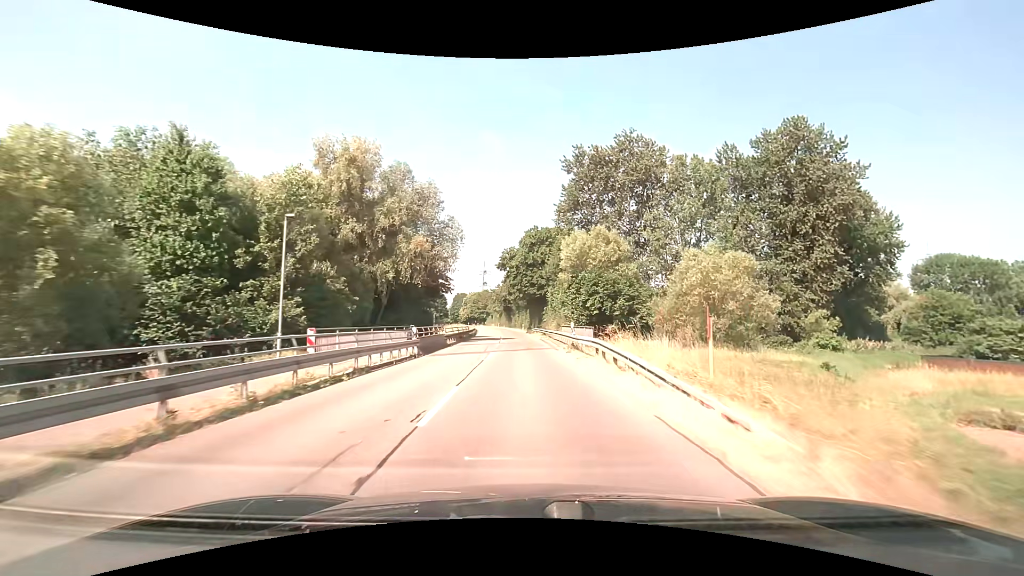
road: secondary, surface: asphalt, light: Day
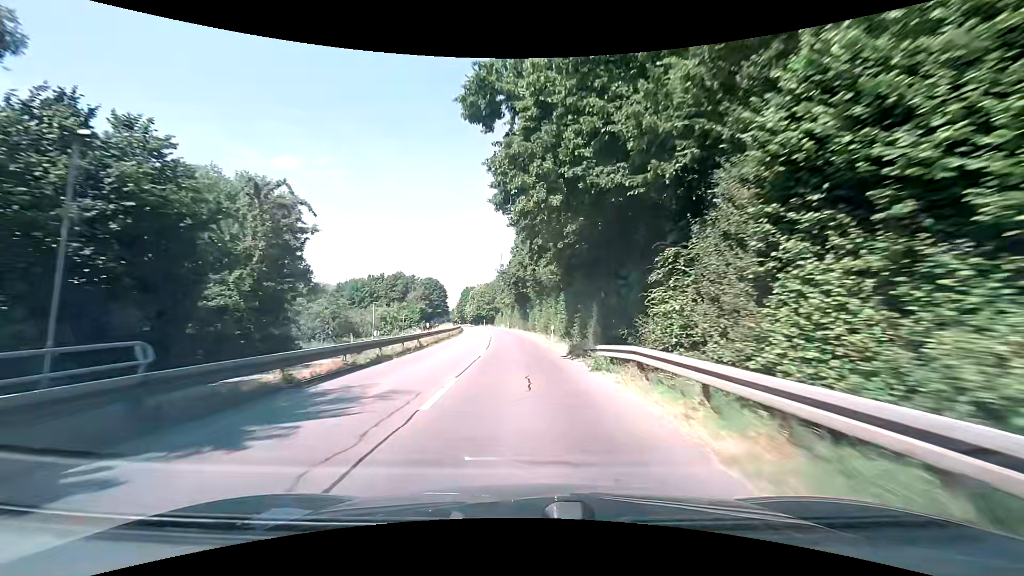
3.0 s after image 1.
(-1.0, +47.8) m; -2°
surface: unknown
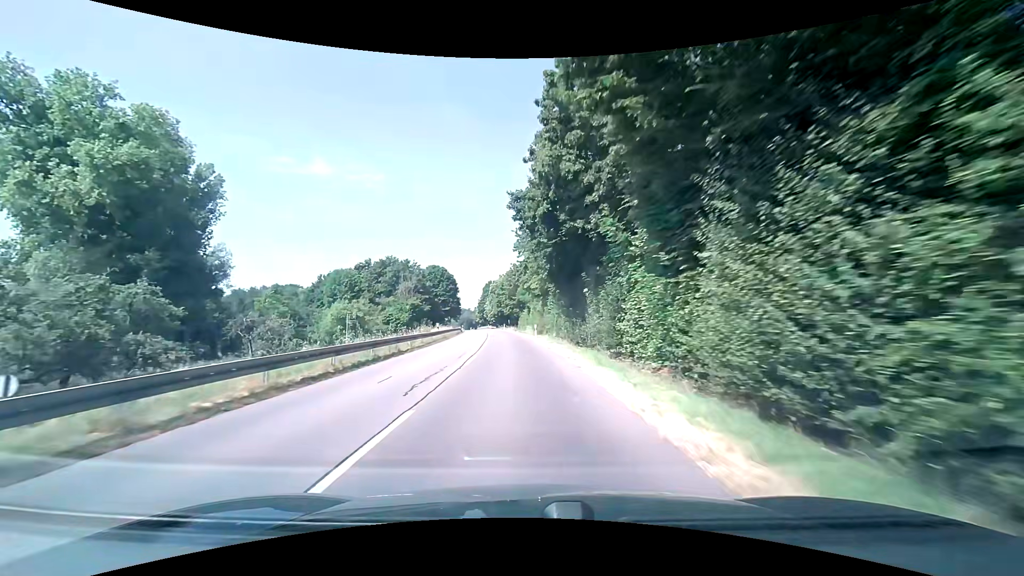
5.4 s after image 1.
(-1.2, +40.4) m; -4°
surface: asphalt
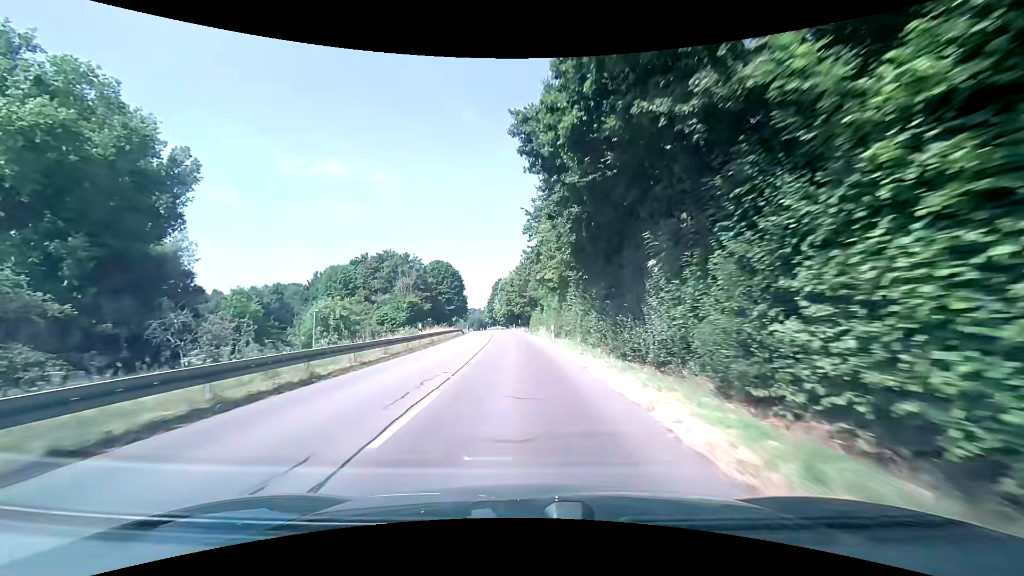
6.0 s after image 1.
(-0.1, +10.3) m; -1°
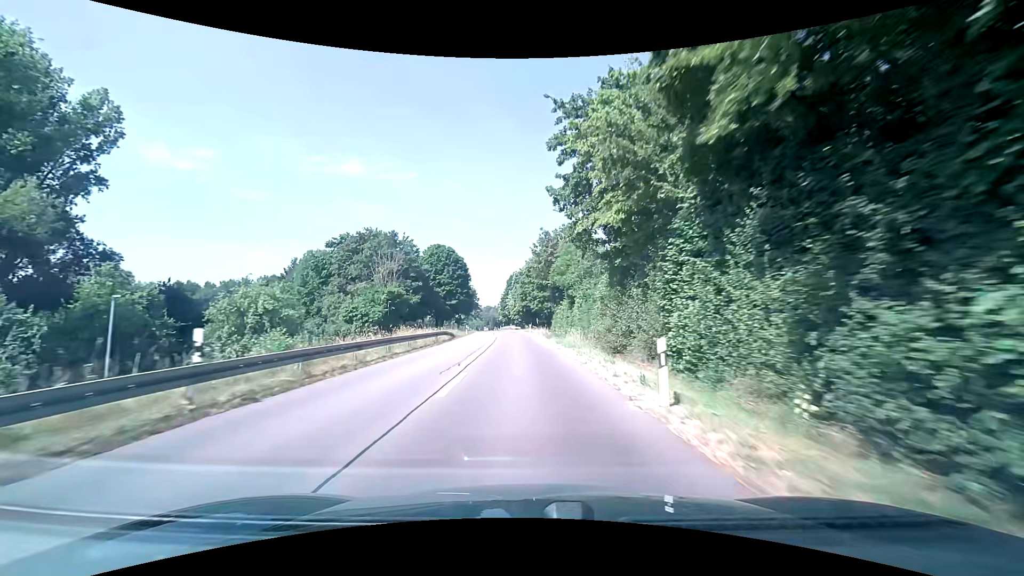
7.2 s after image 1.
(-0.6, +20.8) m; -3°
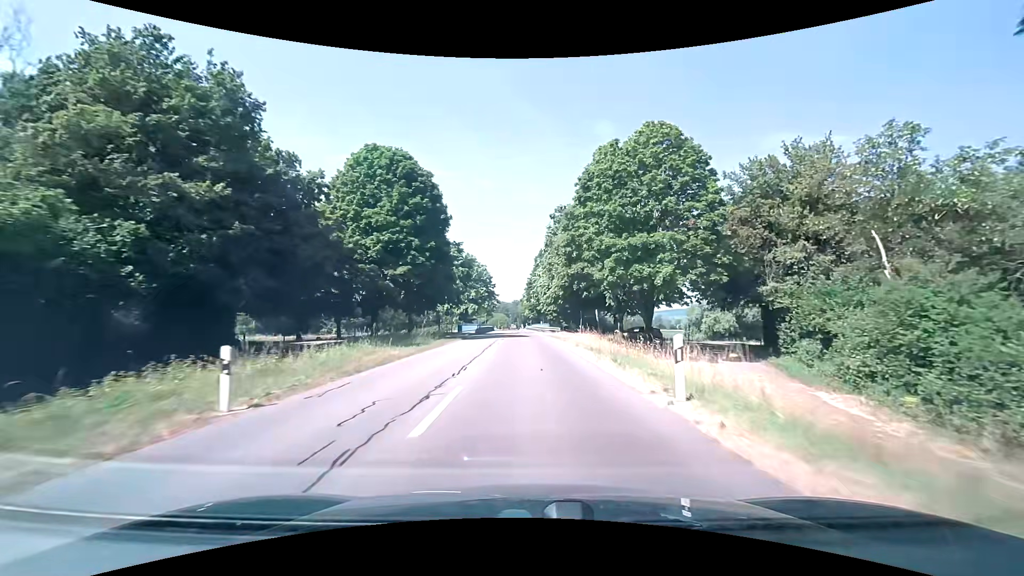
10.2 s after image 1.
(-1.5, +51.3) m; -4°
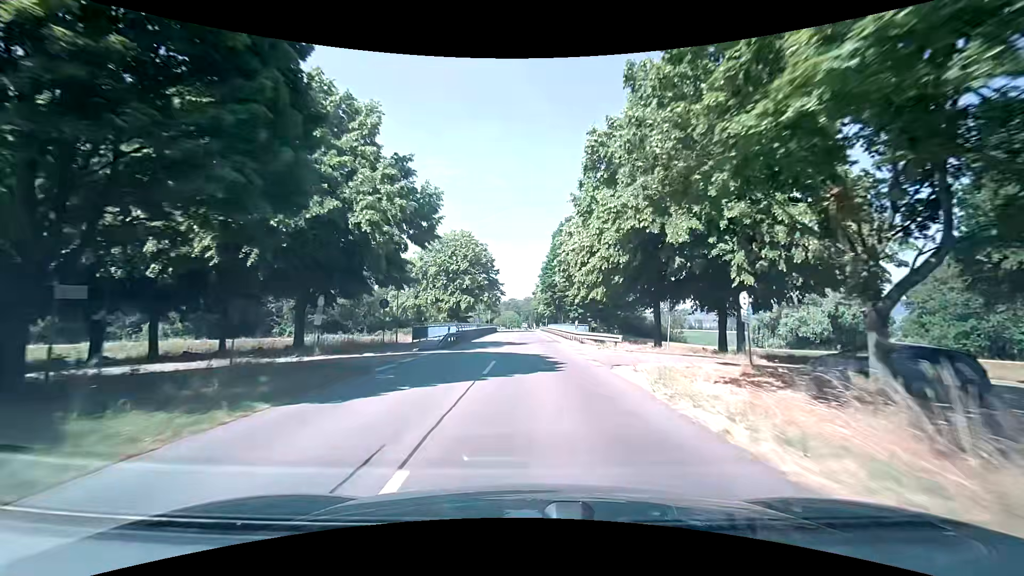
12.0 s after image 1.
(-0.3, +29.5) m; -2°
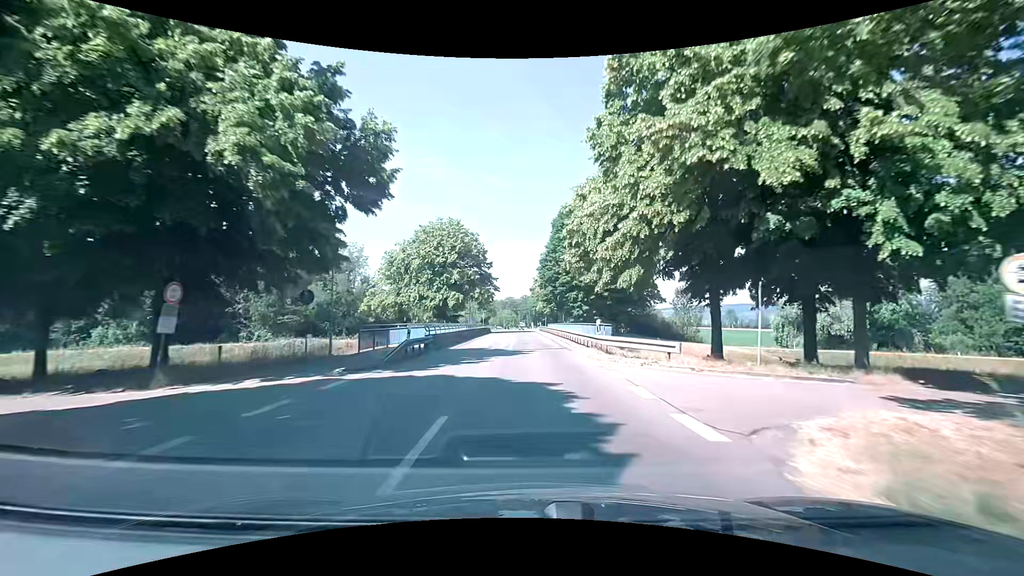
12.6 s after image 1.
(+0.2, +9.6) m; +1°
(0, +10) (0, +20) (0, +30) (0, +40) (0, +50) (0, +60) (-1, +70) (-1, +80) (-1, +90) (-1, +100) m
